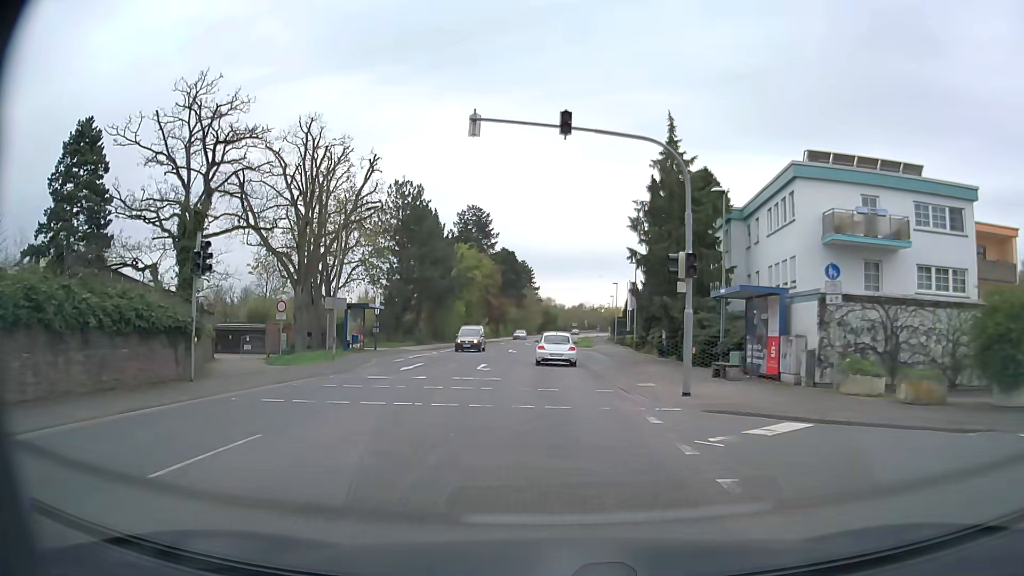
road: secondary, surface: asphalt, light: Day
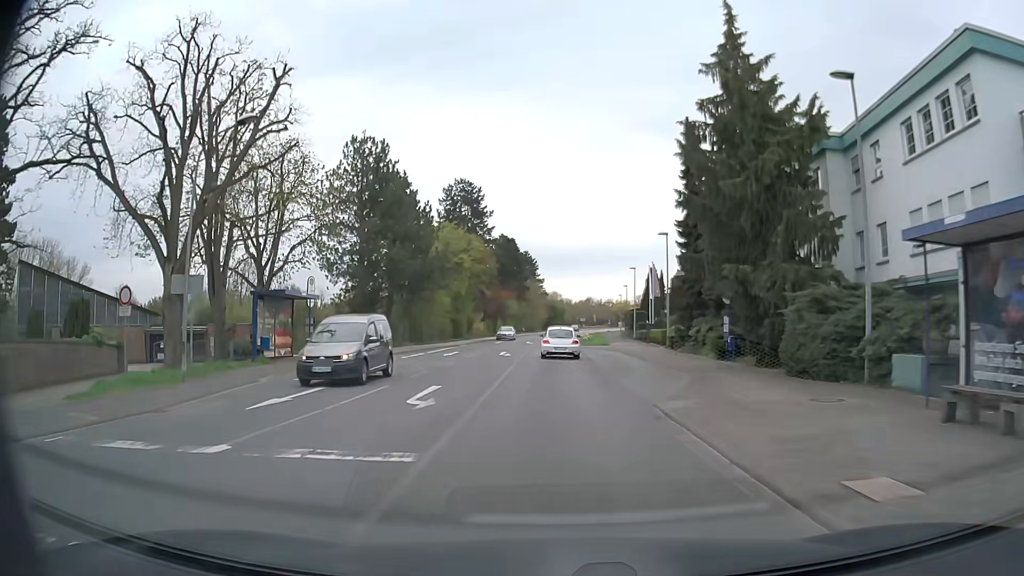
(-0.1, +13.8) m; -1°
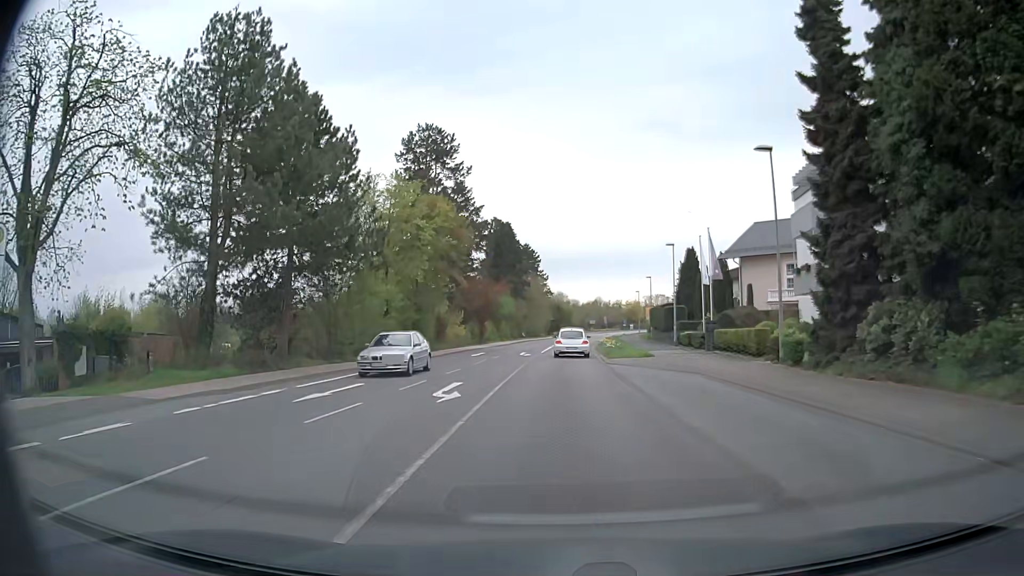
(-0.1, +21.2) m; -1°
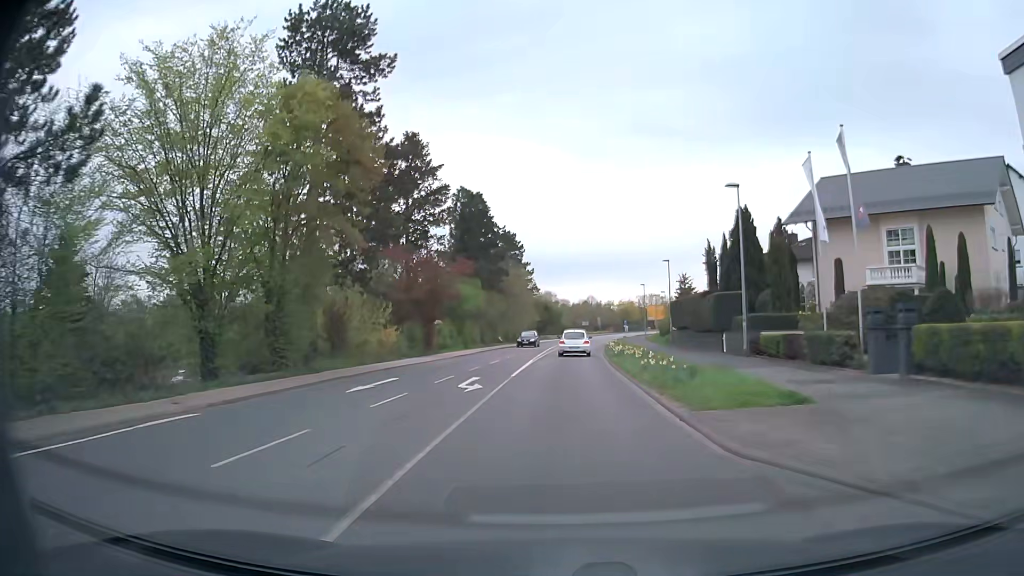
(+0.2, +21.6) m; +1°
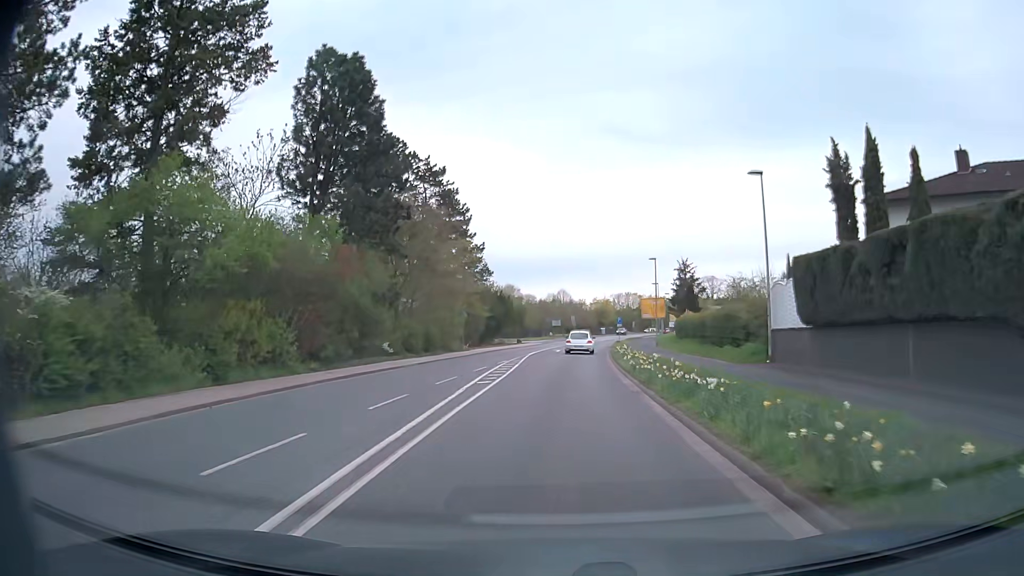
(+1.0, +36.8) m; +3°
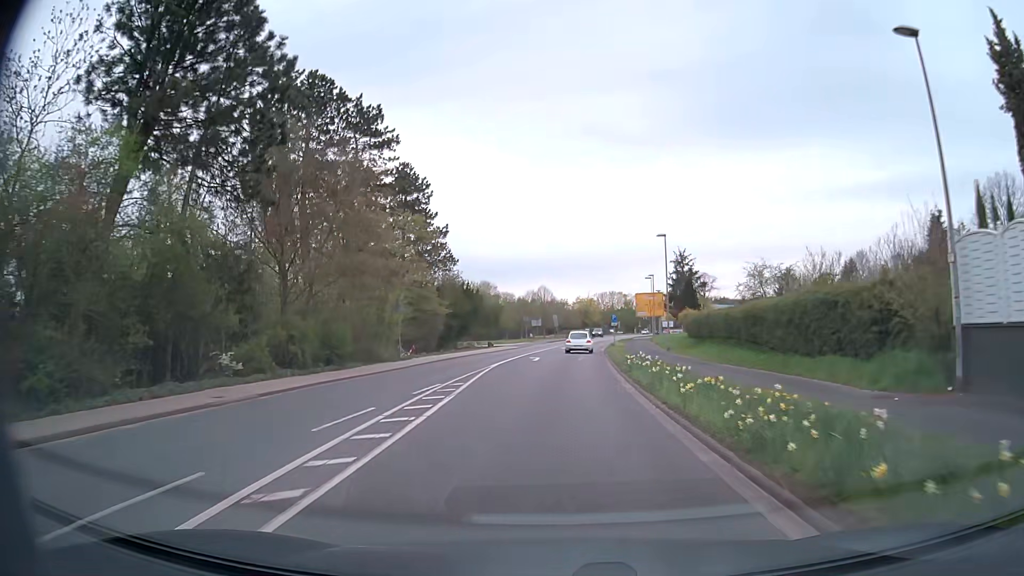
(+0.2, +14.9) m; +2°
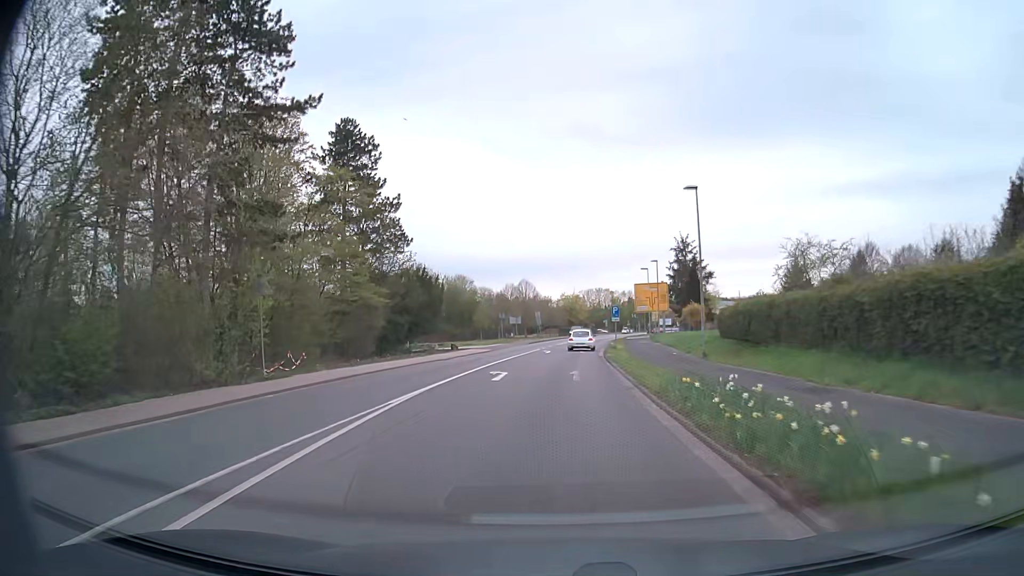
(+0.1, +15.0) m; +1°
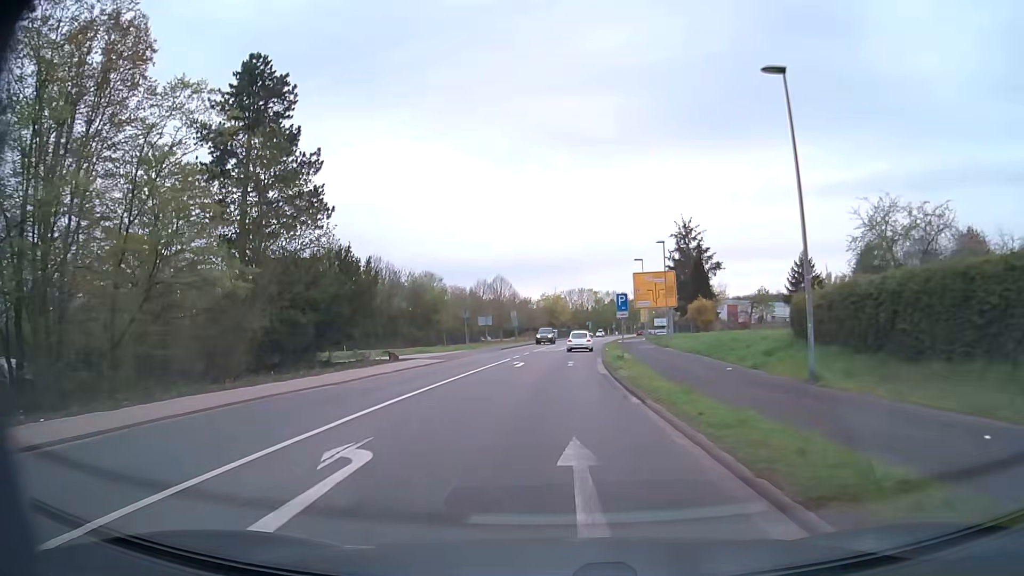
(+0.4, +15.1) m; +2°
(0, +10) (0, +20) (+1, +30) (+1, +40) (+2, +50) (+2, +60) (+3, +70) (+4, +80) (+5, +90) (+7, +100) m
